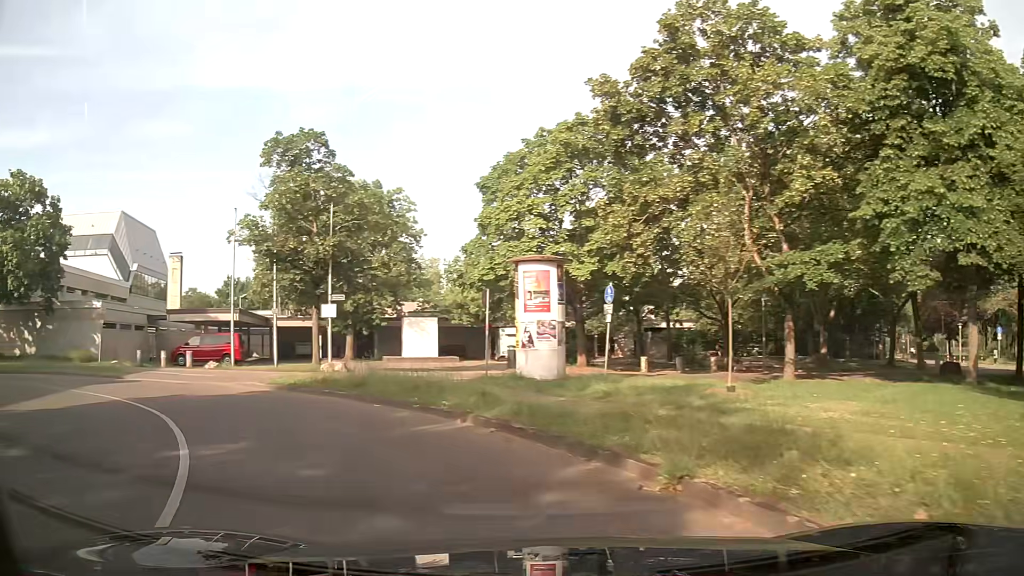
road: residential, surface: asphalt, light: Day
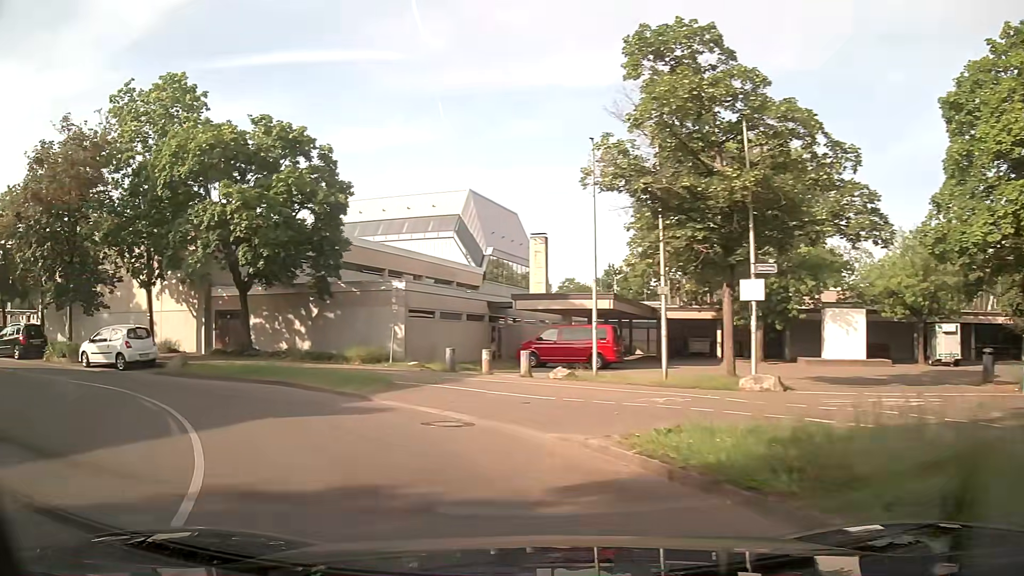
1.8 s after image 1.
(-2.9, +10.1) m; -33°
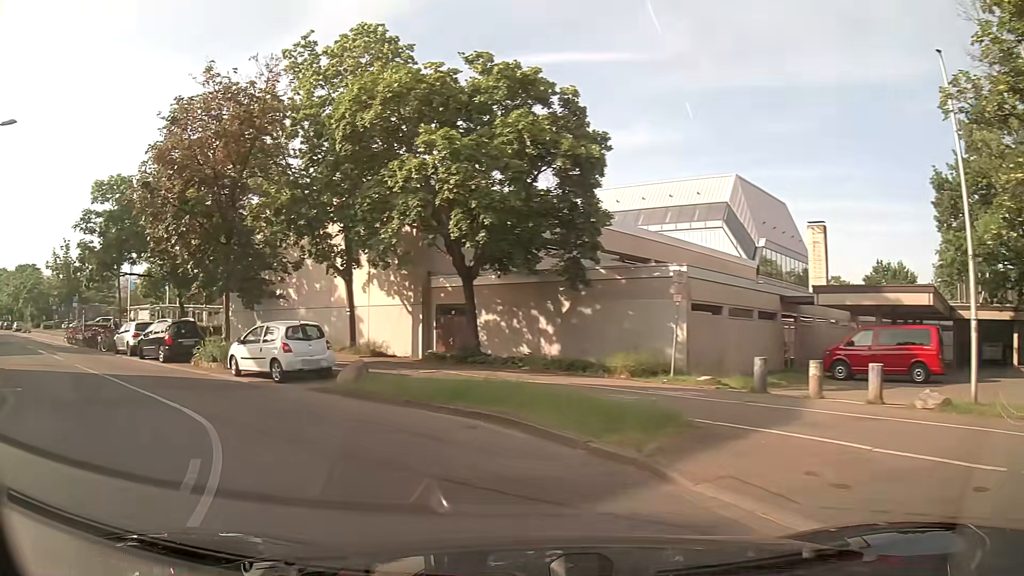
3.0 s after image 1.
(-1.3, +6.8) m; -22°
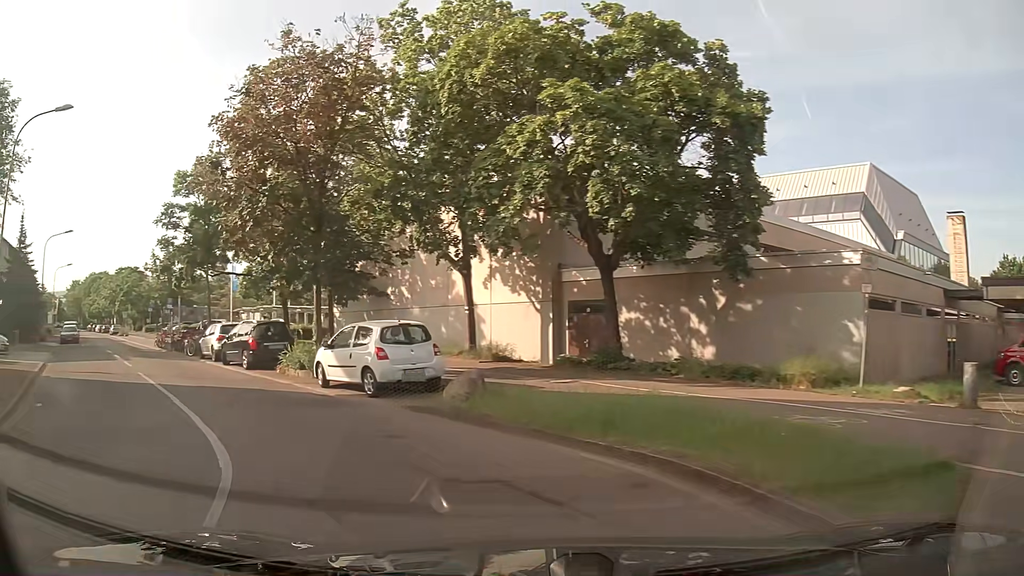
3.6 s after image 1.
(-0.3, +3.5) m; -10°
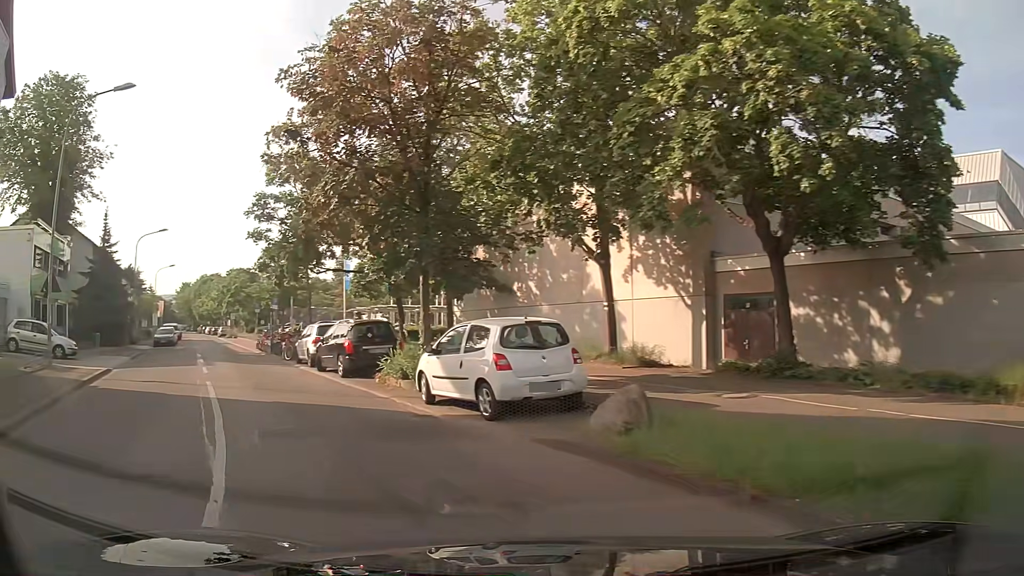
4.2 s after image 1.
(-0.3, +3.5) m; -11°
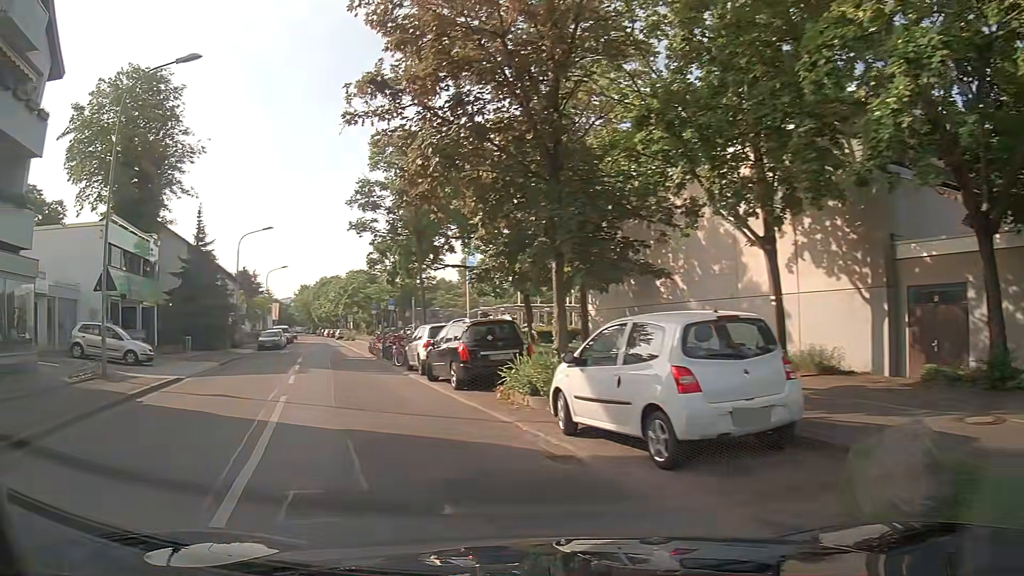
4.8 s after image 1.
(-0.3, +3.5) m; -11°
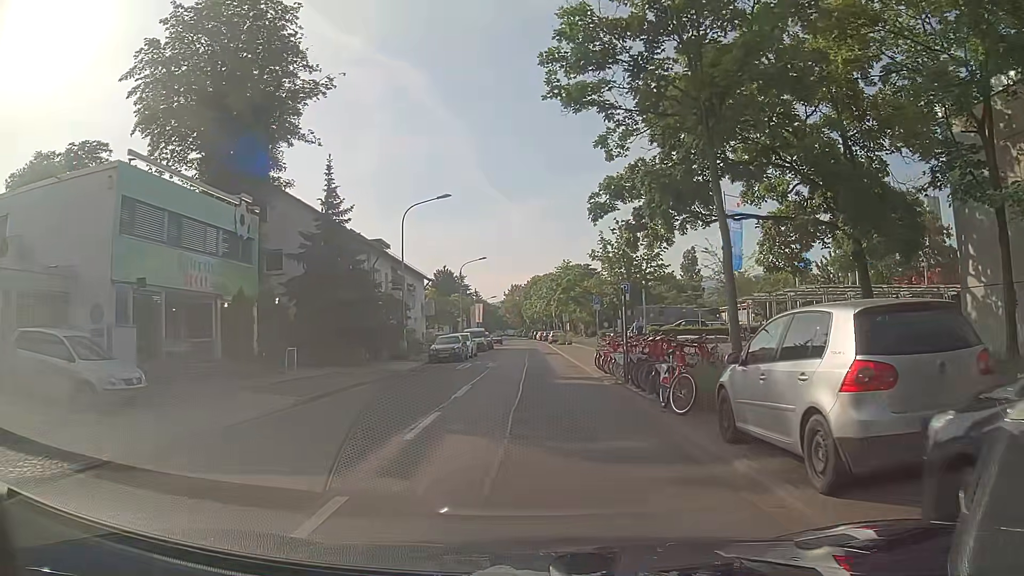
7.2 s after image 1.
(-3.3, +14.6) m; -18°
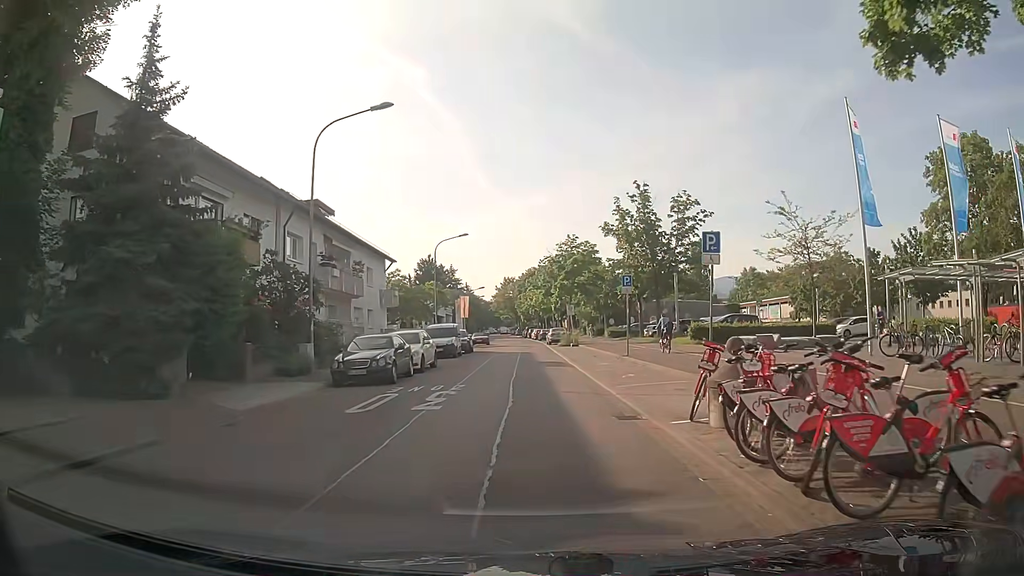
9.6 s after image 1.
(0.0, +16.0) m; +1°
(0, +10) (0, +20) (0, +30) (0, +40) (0, +50) (-1, +60) (-1, +70) (-2, +80) (-2, +90) (-3, +100) m
